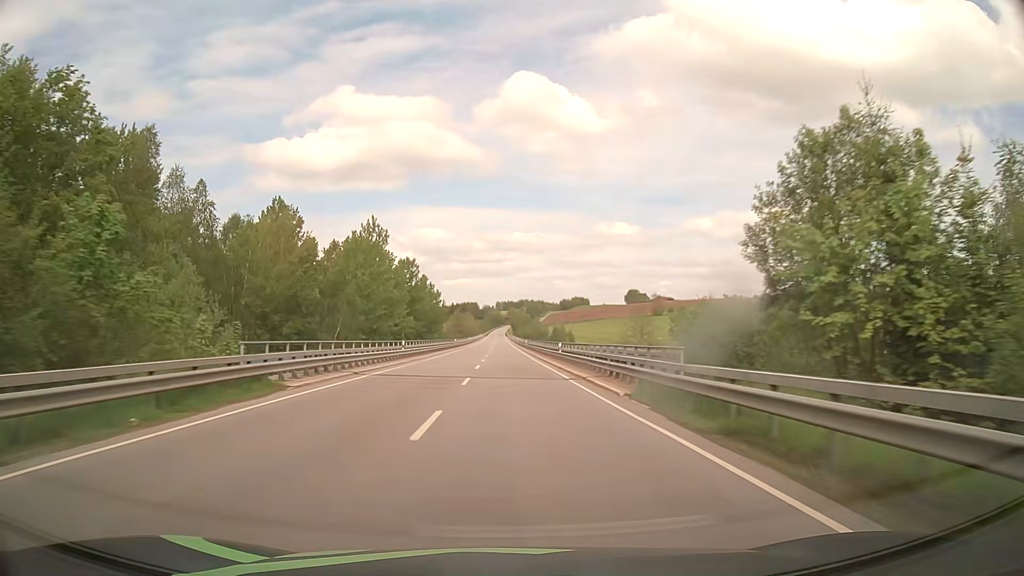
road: primary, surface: asphalt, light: Day
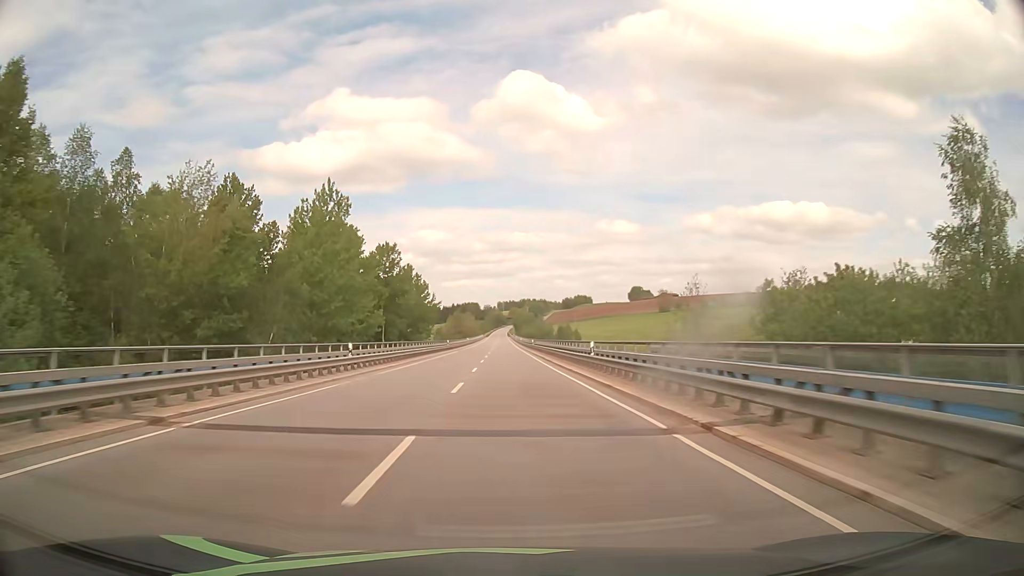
(0.0, +15.5) m; 0°
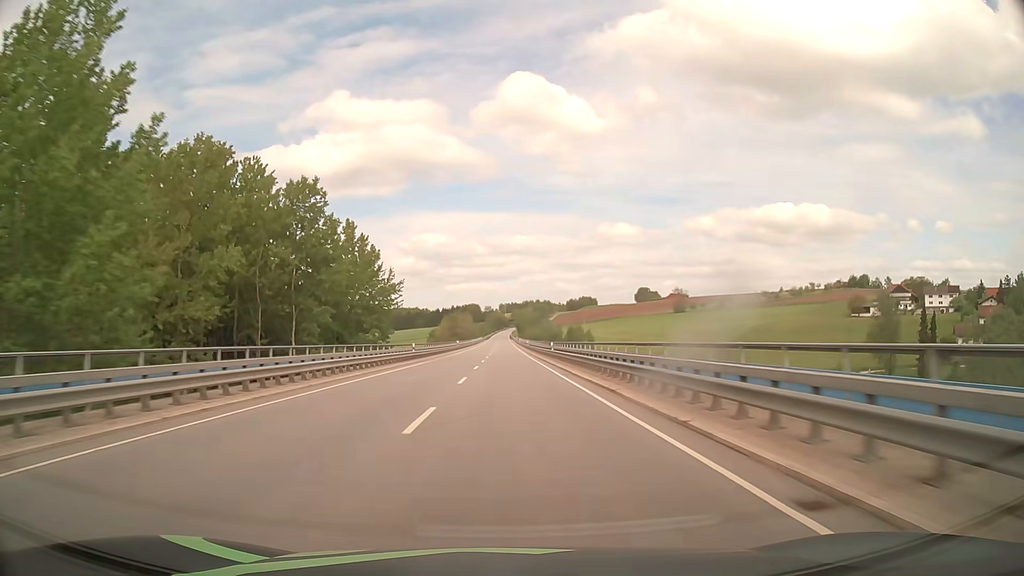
(-0.1, +31.2) m; 0°
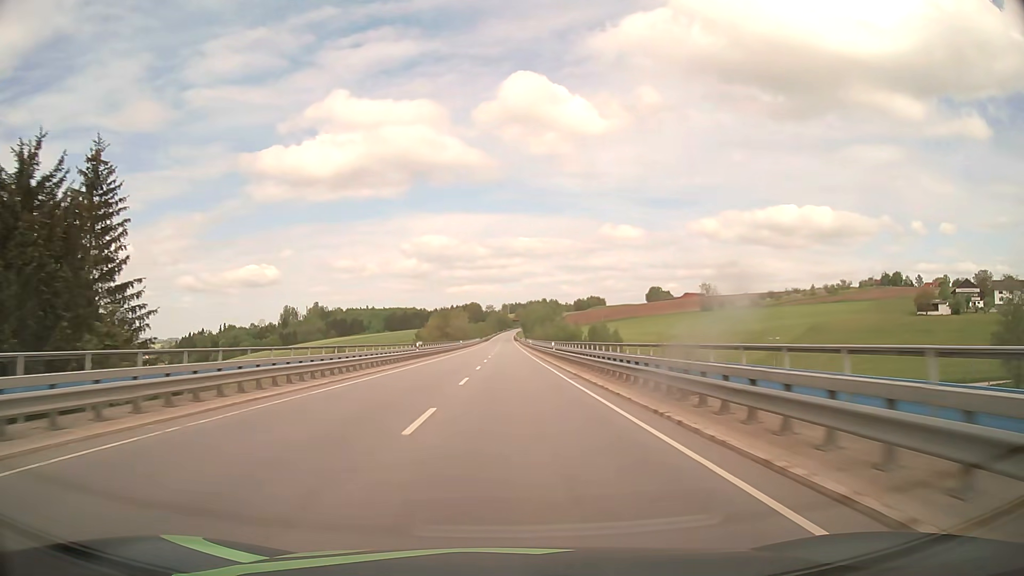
(-0.2, +47.3) m; 0°
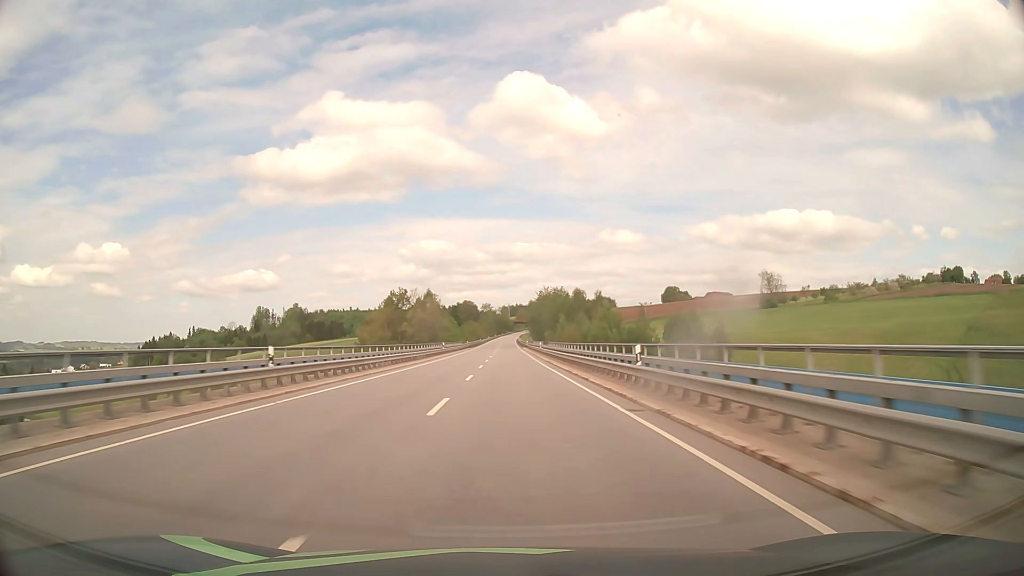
(-0.1, +80.1) m; 0°
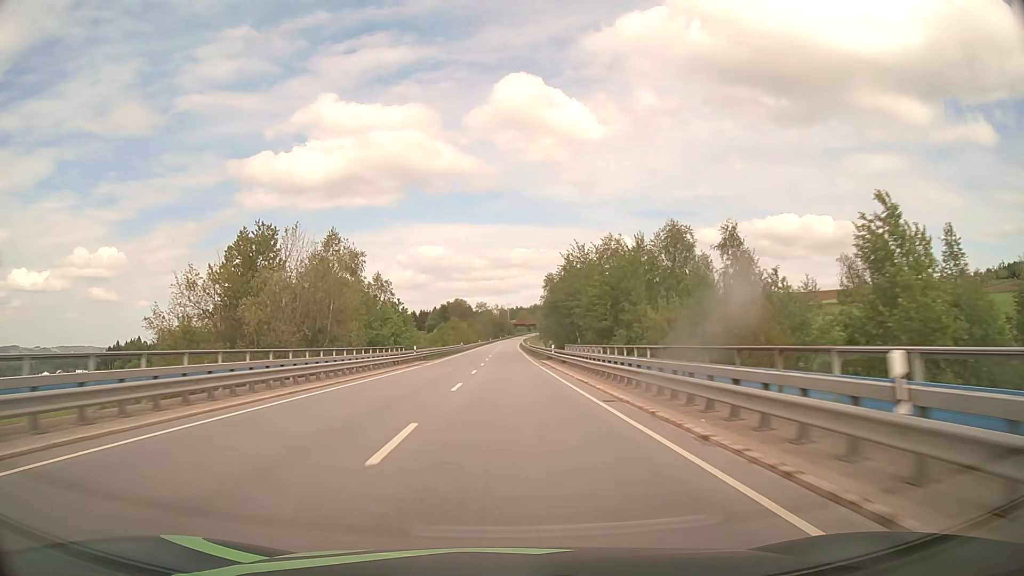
(+0.1, +65.0) m; 0°
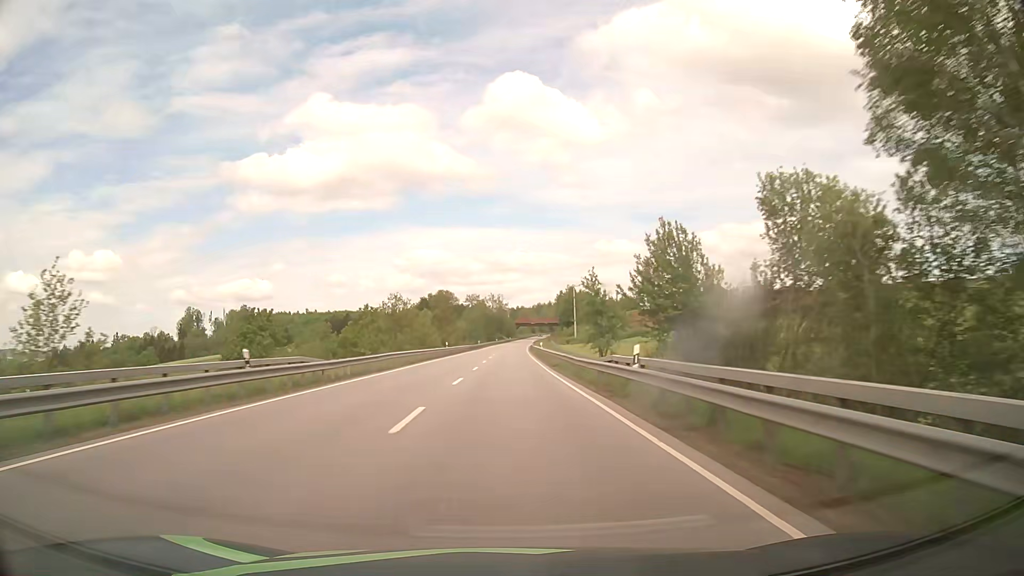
(0.0, +81.3) m; 0°
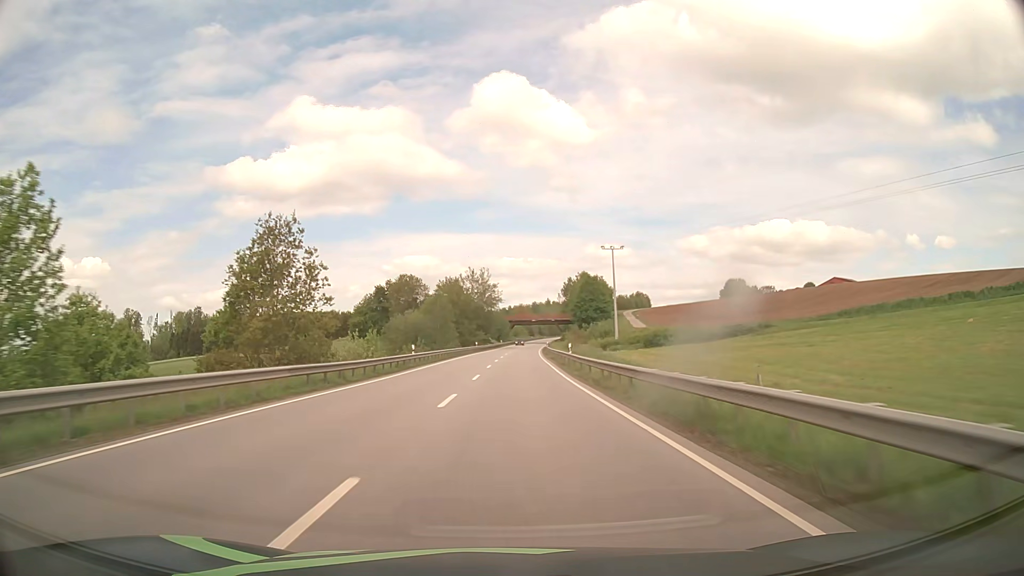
(+0.2, +77.9) m; +1°
(0, +10) (0, +20) (0, +30) (0, +40) (0, +50) (+1, +60) (+1, +70) (+1, +80) (+2, +90) (+2, +100) m
